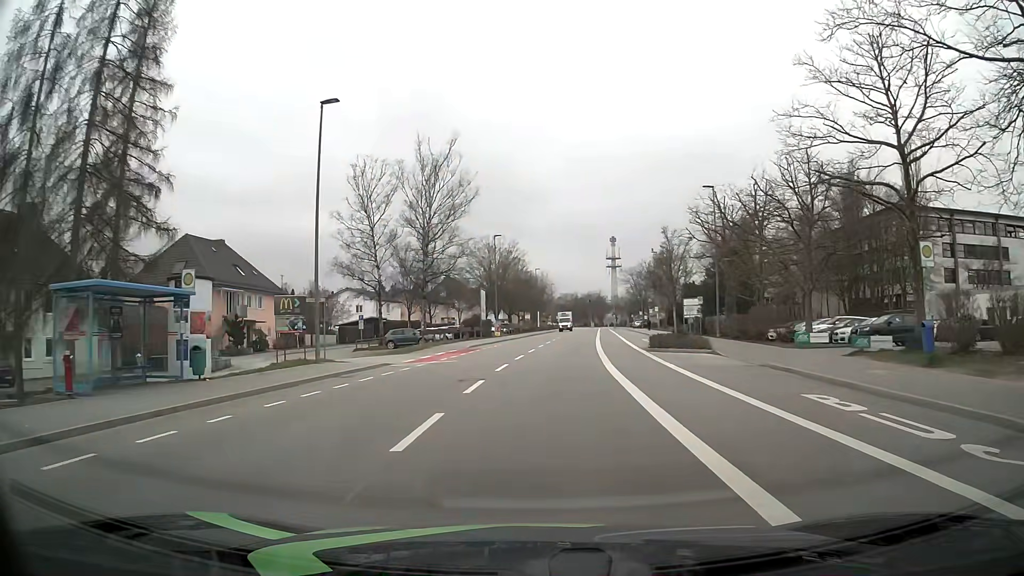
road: tertiary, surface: asphalt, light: Day
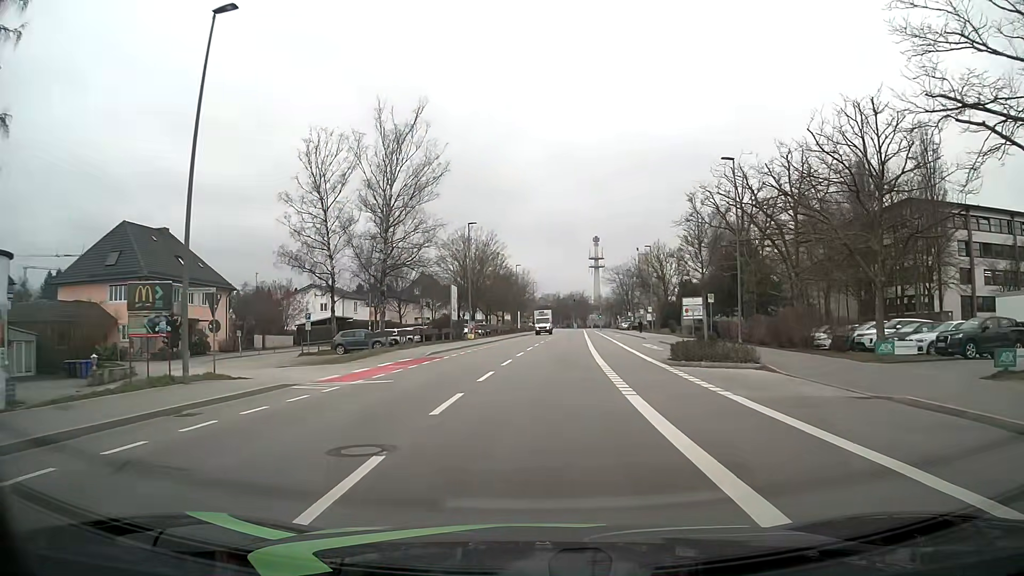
(+0.2, +8.9) m; +1°
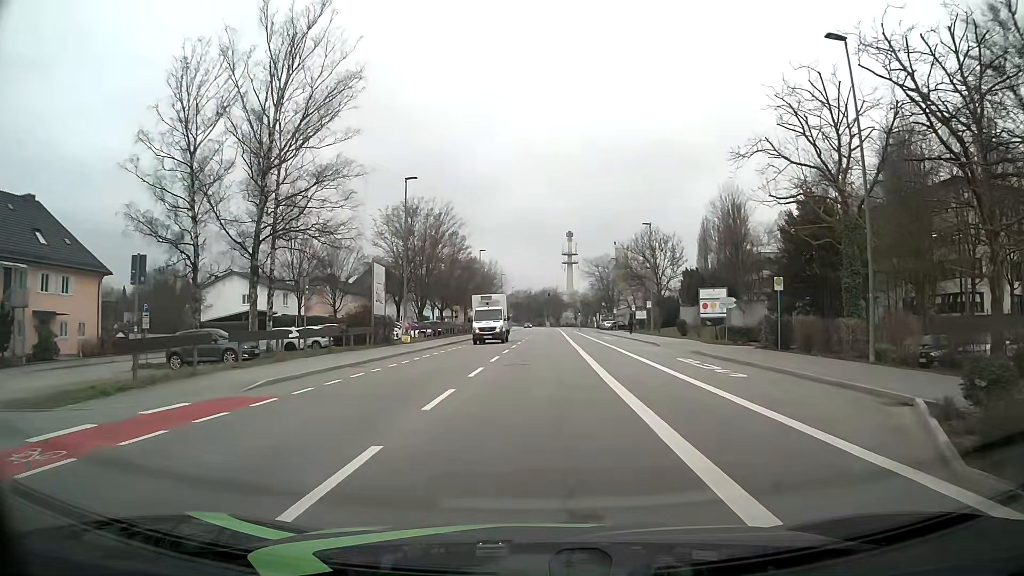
(+0.7, +17.9) m; +3°
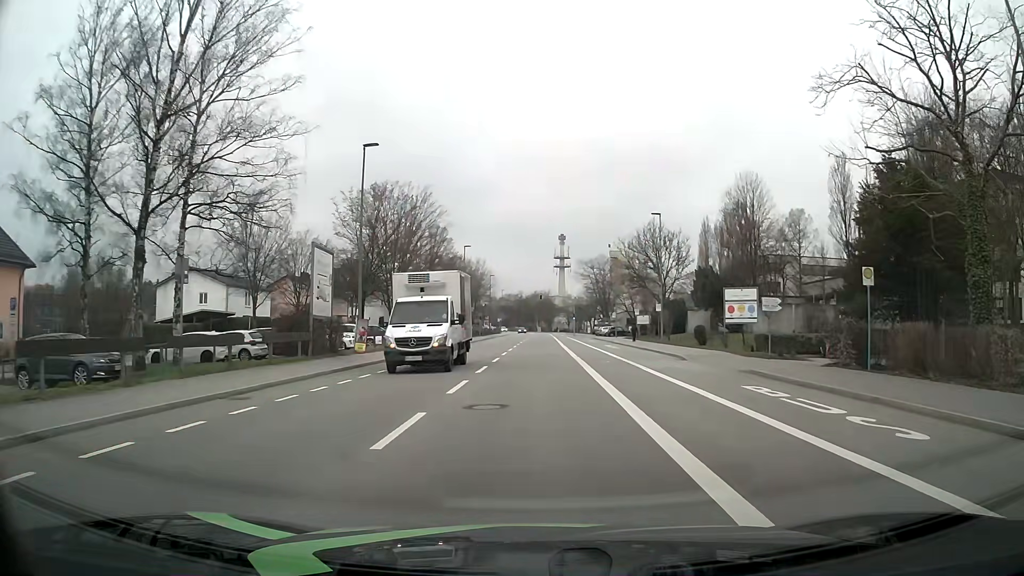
(+0.1, +9.0) m; 0°
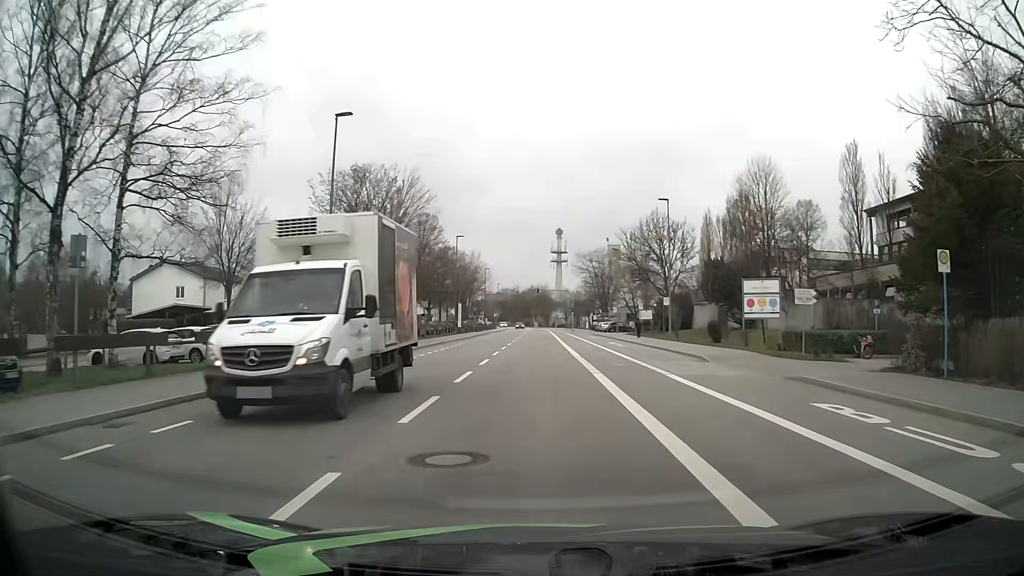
(+0.1, +4.5) m; +1°
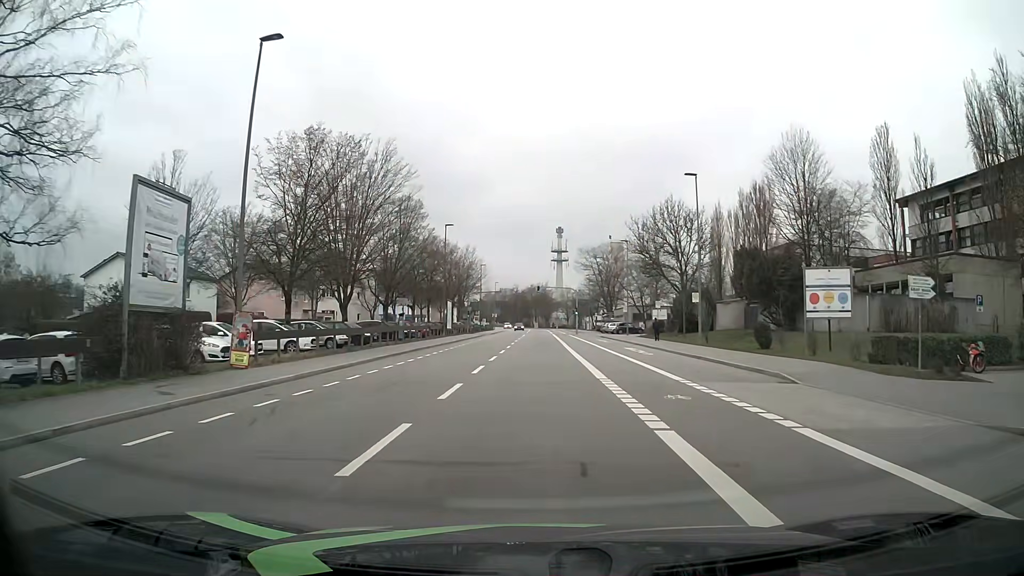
(0.0, +8.9) m; -1°
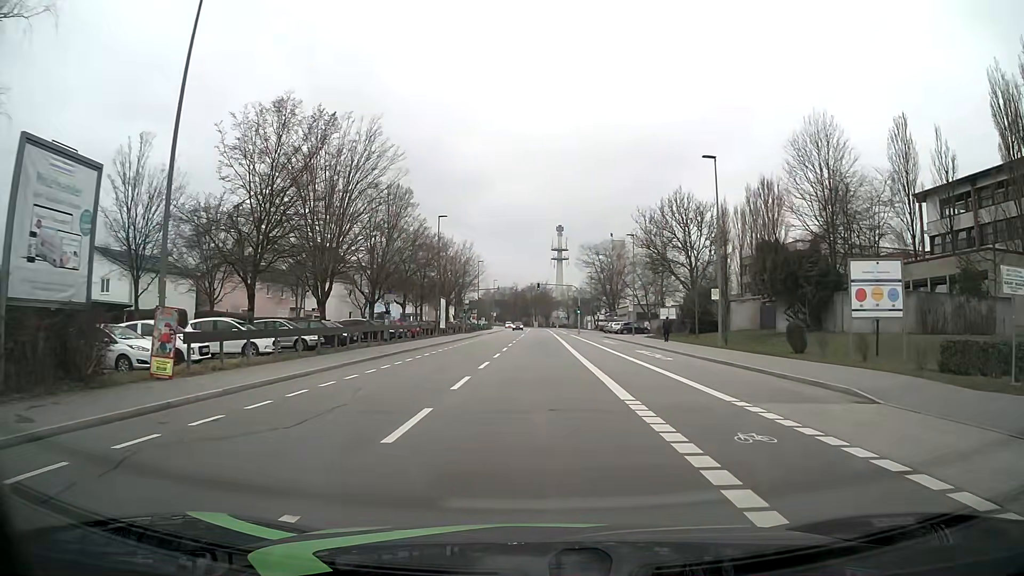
(+0.1, +4.5) m; +1°
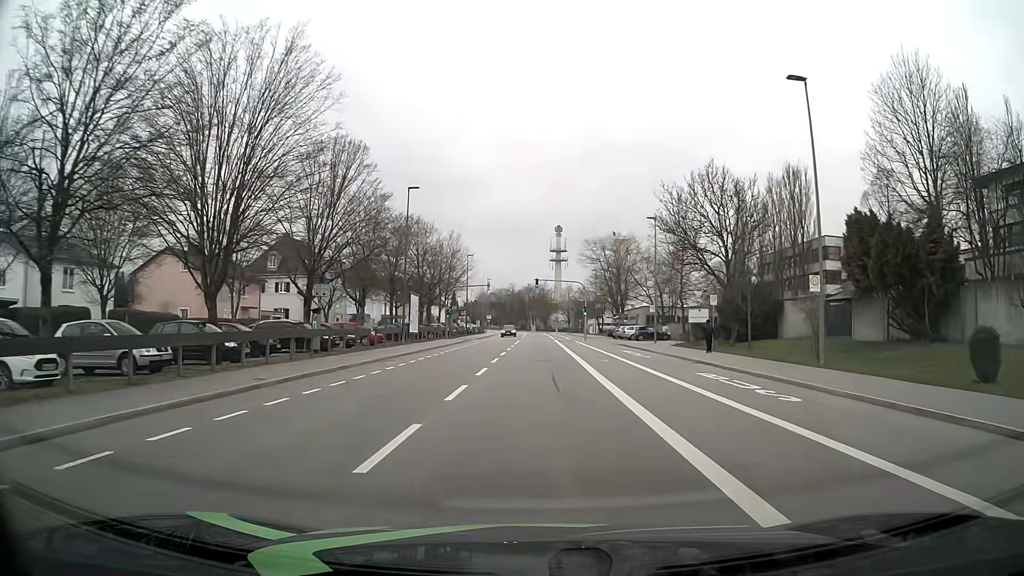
(0.0, +13.4) m; +1°
(0, +10) (0, +20) (0, +30) (0, +40) (0, +50) (0, +60) (0, +70) (0, +80) (0, +90) (0, +100) m
